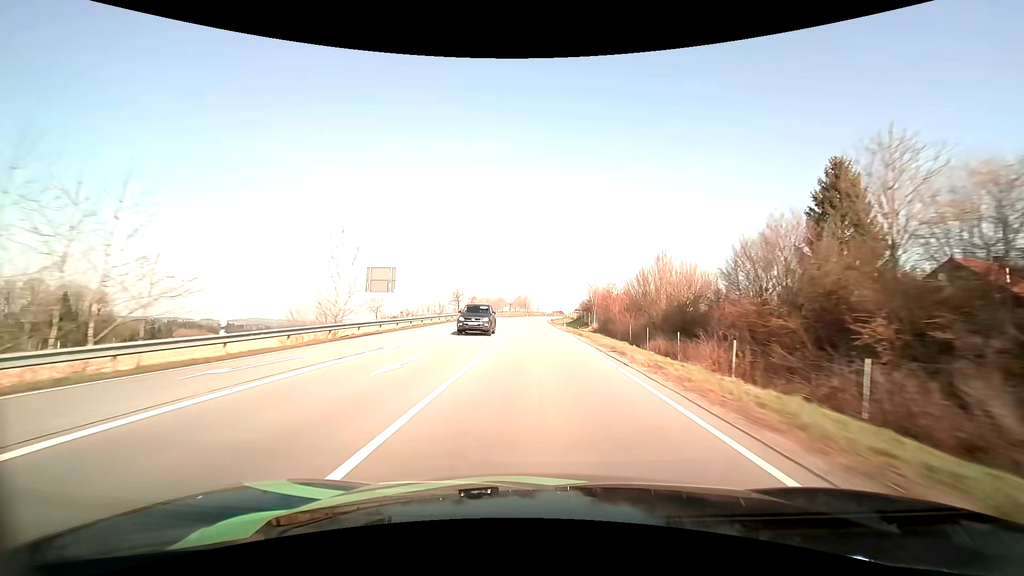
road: primary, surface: asphalt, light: Day
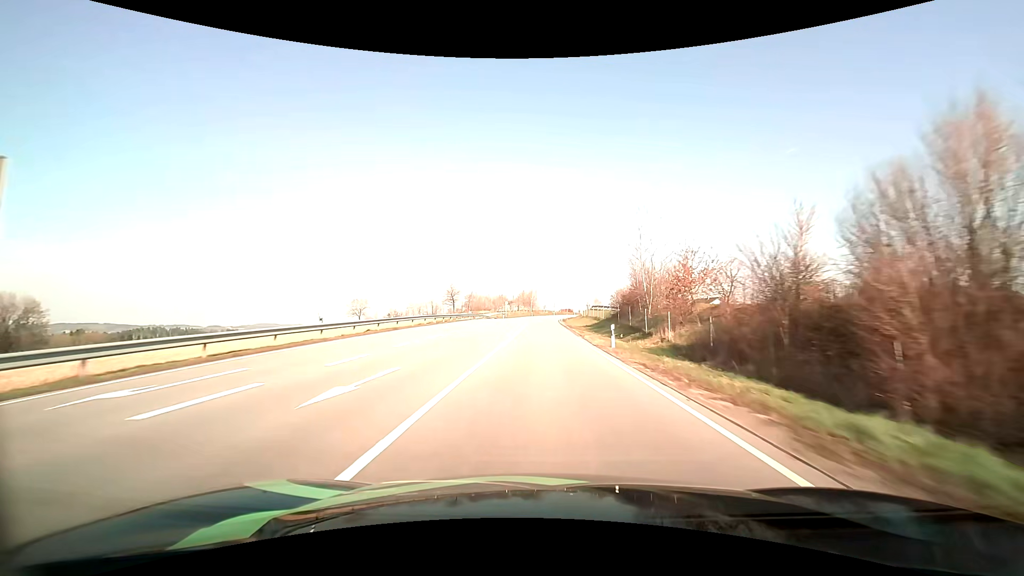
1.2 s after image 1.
(-0.2, +29.9) m; -1°
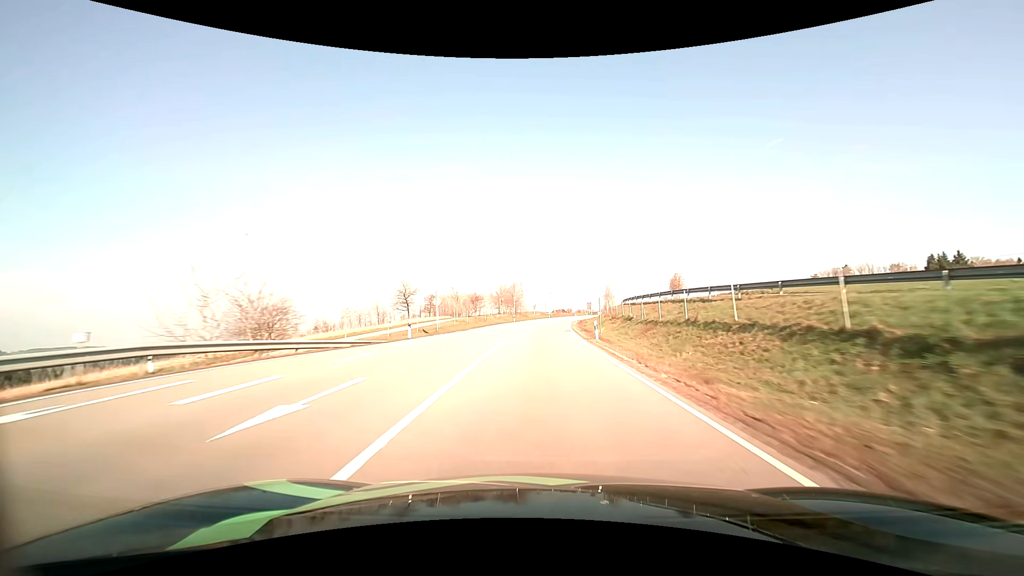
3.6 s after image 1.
(+0.4, +59.1) m; +1°
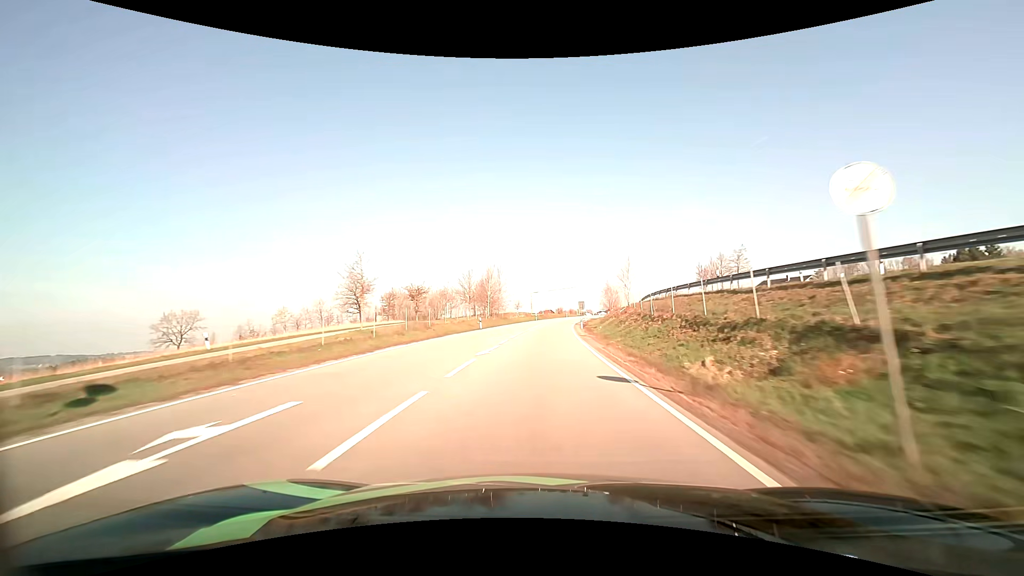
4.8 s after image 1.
(+0.4, +29.5) m; +2°
(0, +10) (0, +20) (+1, +30) (+1, +40) (+2, +50) (+2, +60) (+3, +70) (+4, +80) (+5, +90) (+6, +100) m
